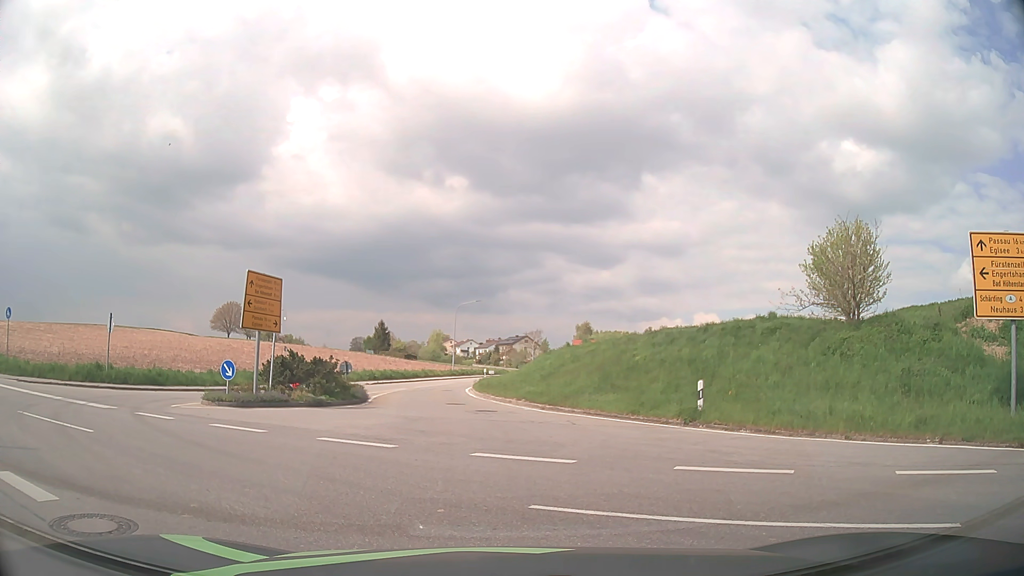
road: tertiary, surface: asphalt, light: Day
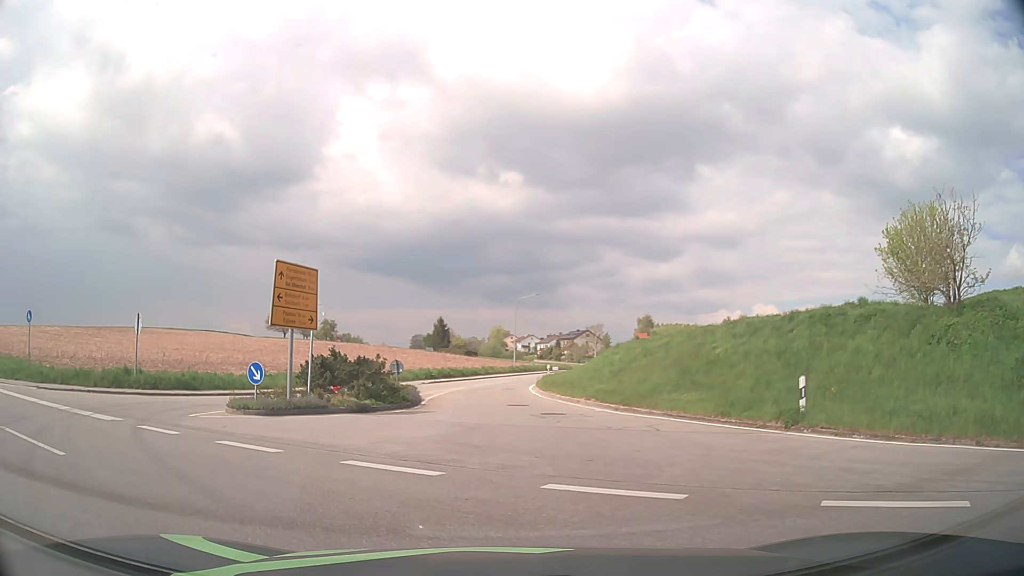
(0.0, +2.8) m; -3°
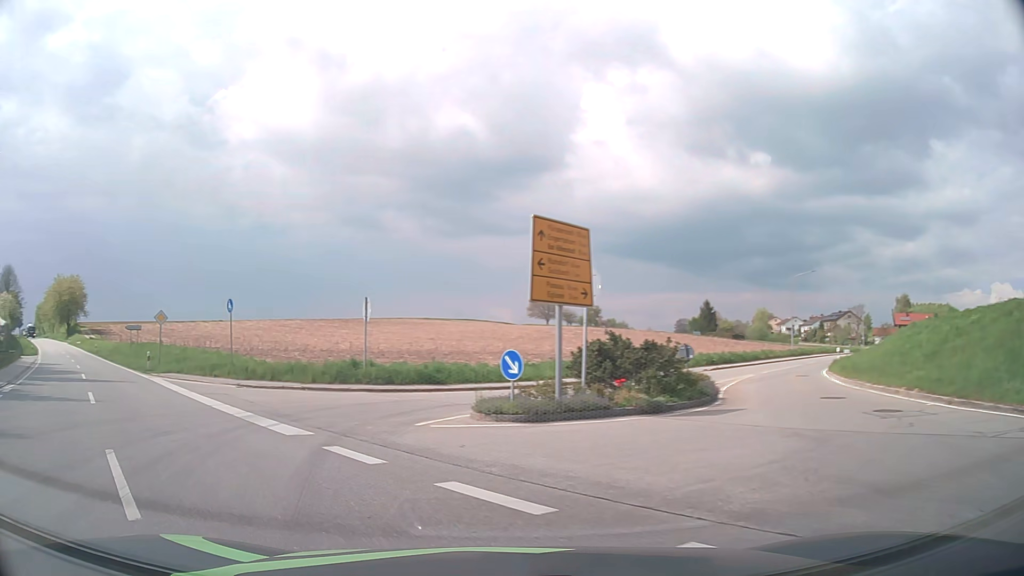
(-0.9, +4.8) m; -22°
(-3, +9) (-9, +17) (-16, +25) (-22, +33) (-29, +40) (-35, +48) (-42, +55) (-48, +63) (-55, +70) (-62, +77) m
